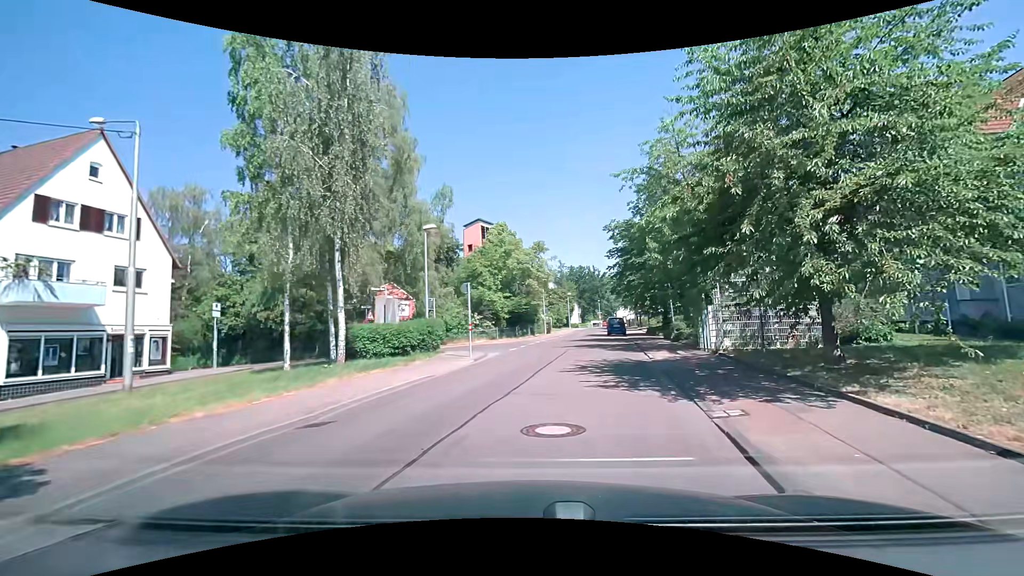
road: residential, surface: asphalt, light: Day
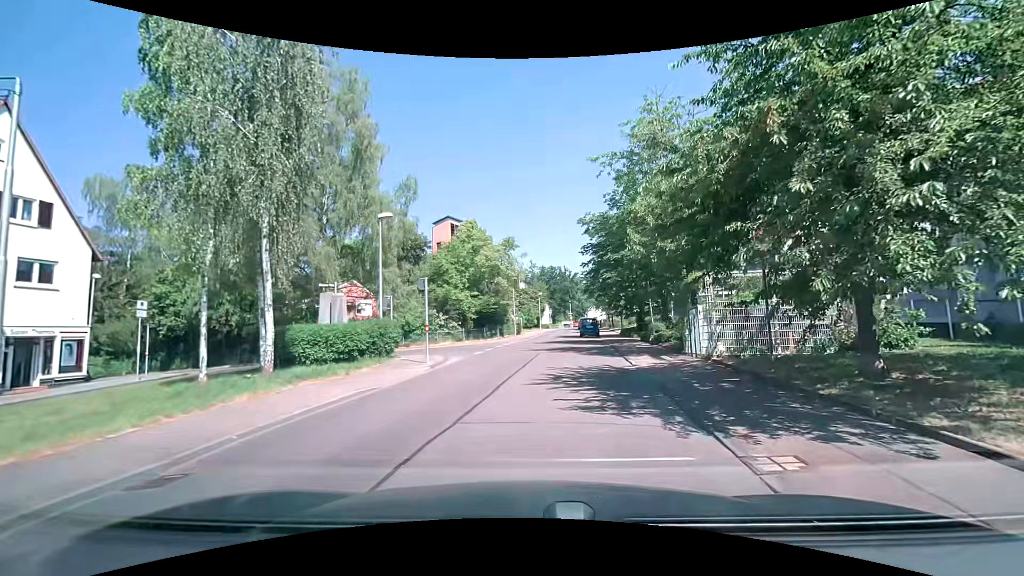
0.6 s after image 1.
(+0.1, +2.5) m; +4°
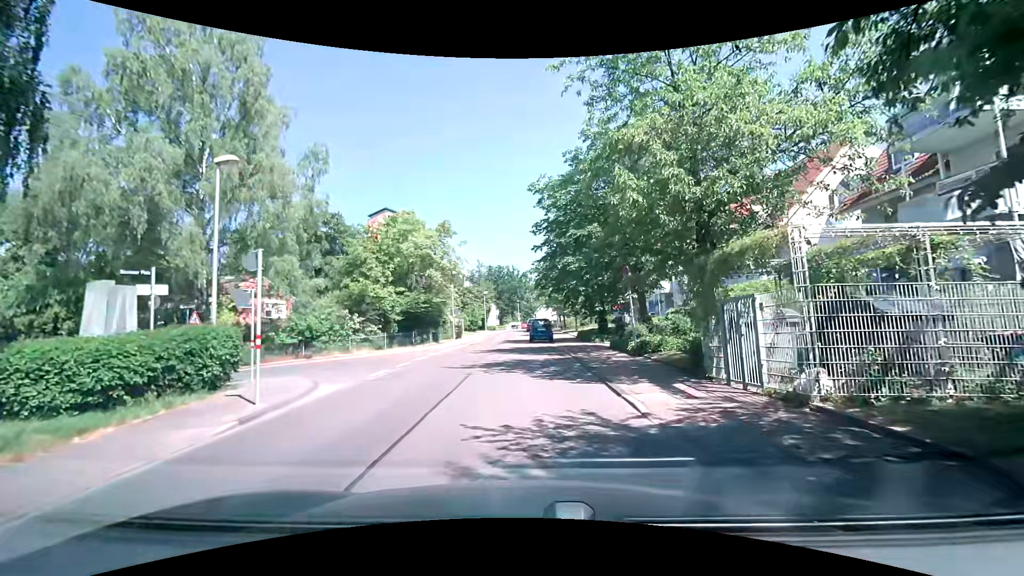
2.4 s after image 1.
(+0.5, +7.5) m; +6°
